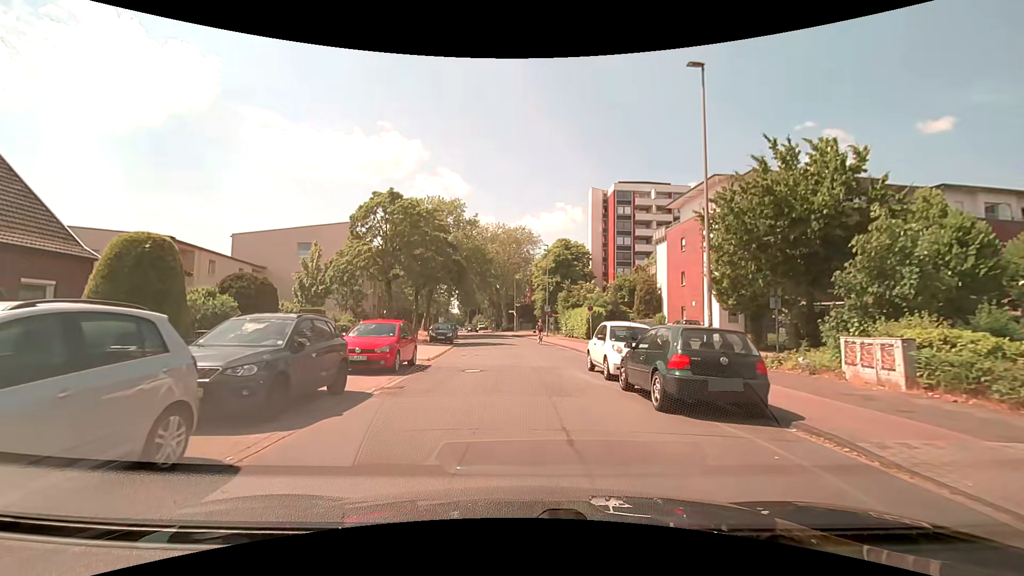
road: unclassified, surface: asphalt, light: Day
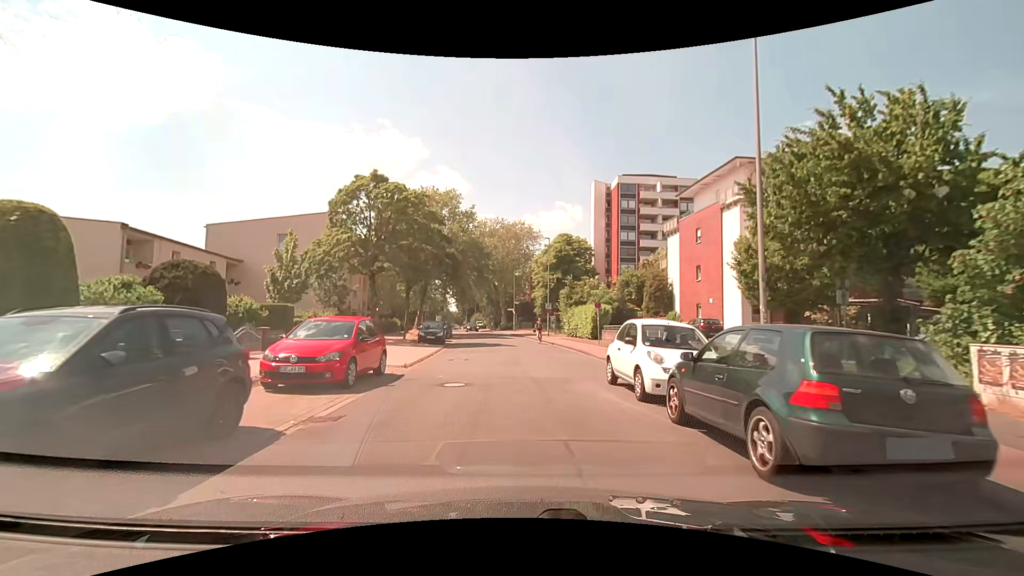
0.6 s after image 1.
(0.0, +3.7) m; 0°
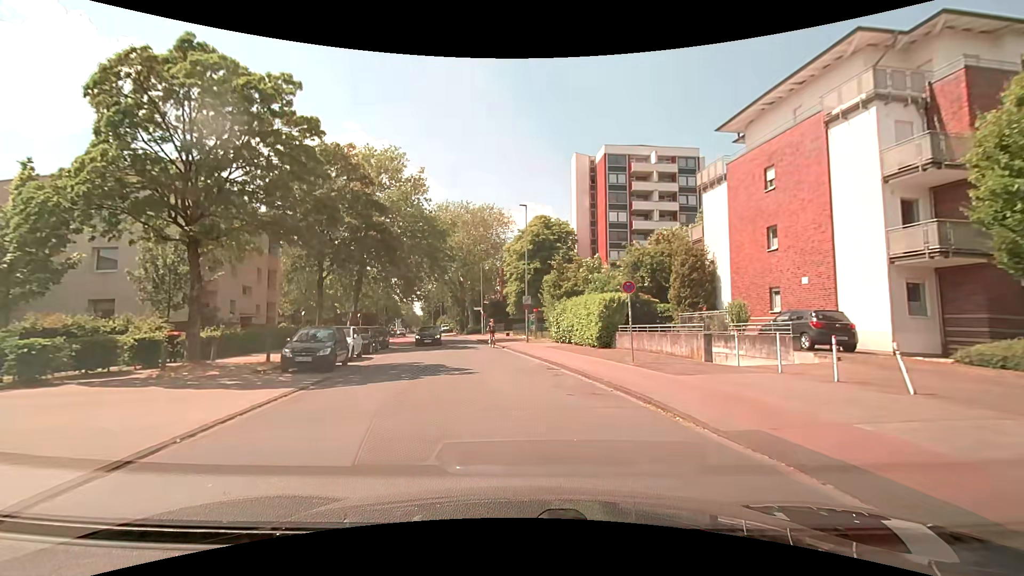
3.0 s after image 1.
(+0.2, +15.2) m; +3°
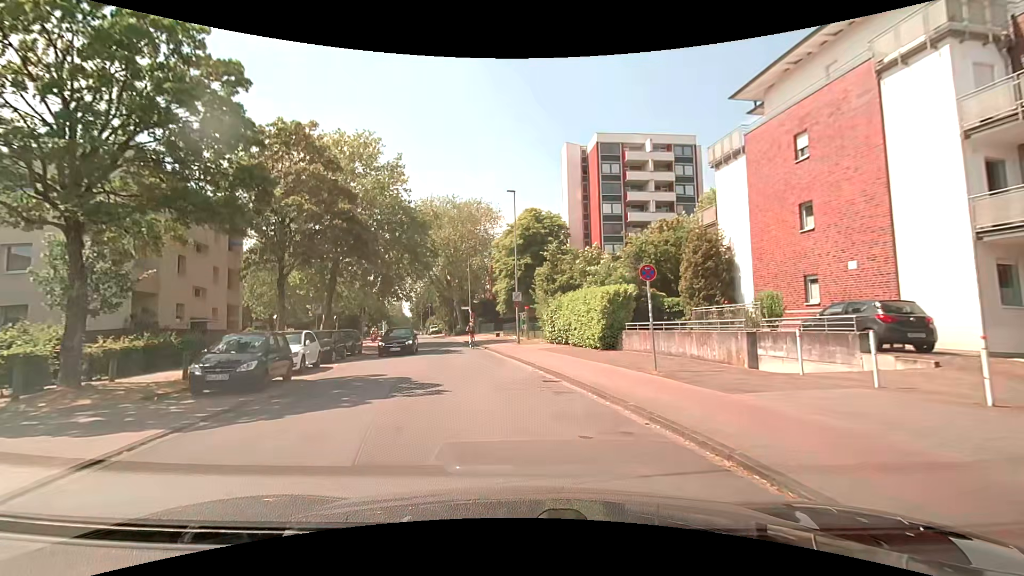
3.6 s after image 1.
(+0.1, +3.9) m; +1°
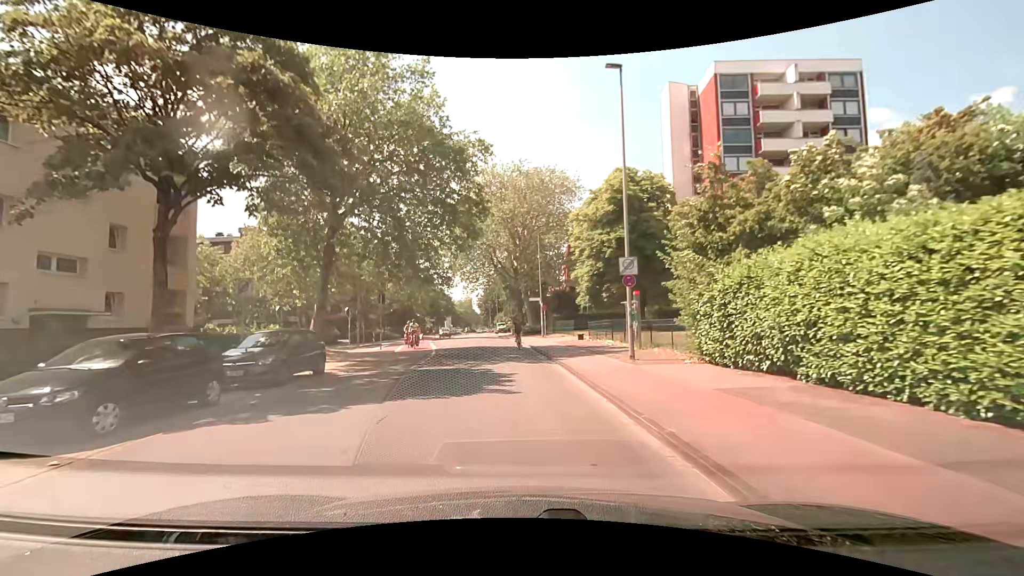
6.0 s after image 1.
(-1.1, +16.0) m; -9°
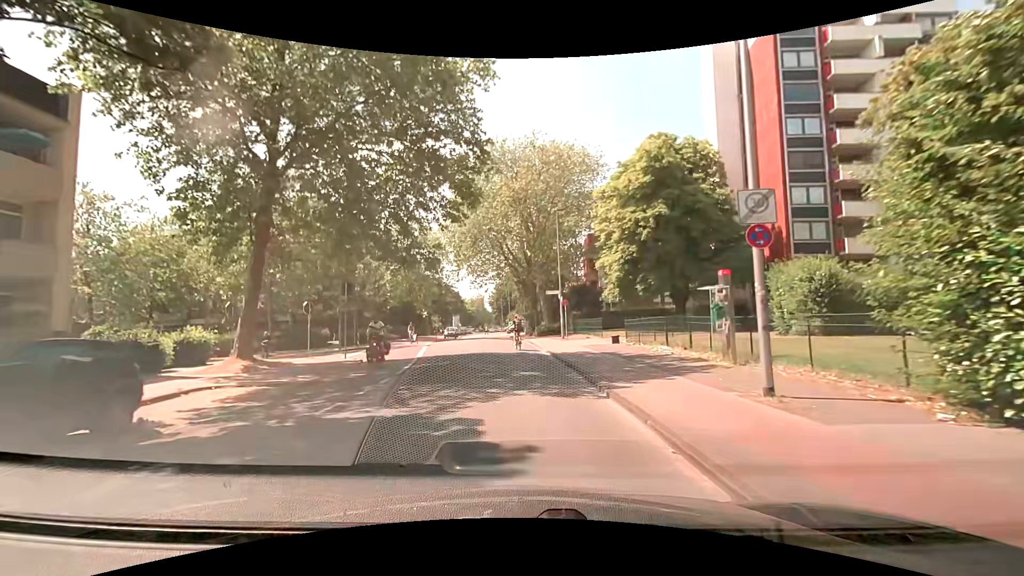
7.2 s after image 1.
(0.0, +8.3) m; -1°
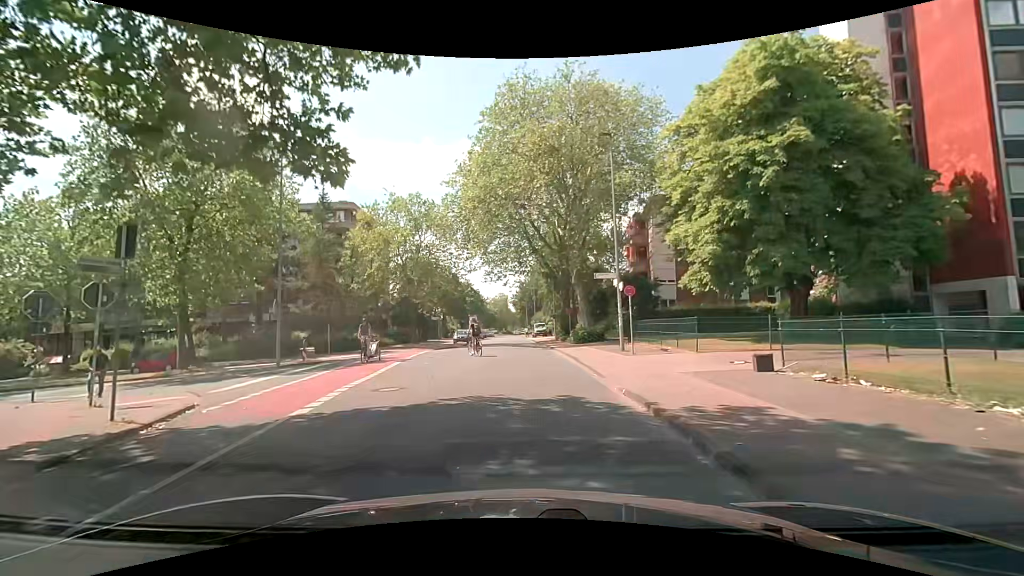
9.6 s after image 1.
(-0.4, +13.7) m; -4°
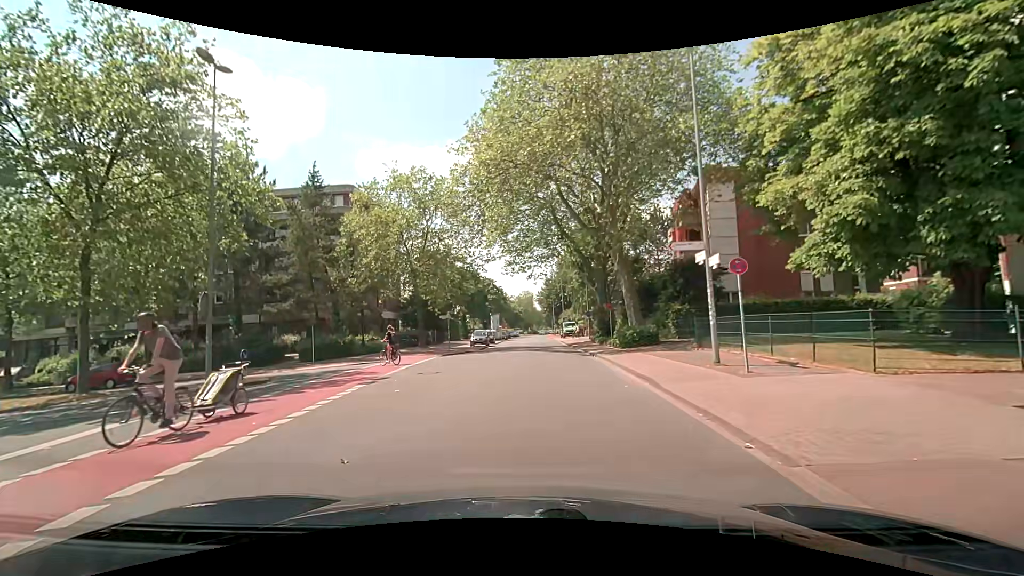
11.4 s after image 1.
(-0.1, +8.1) m; -4°
